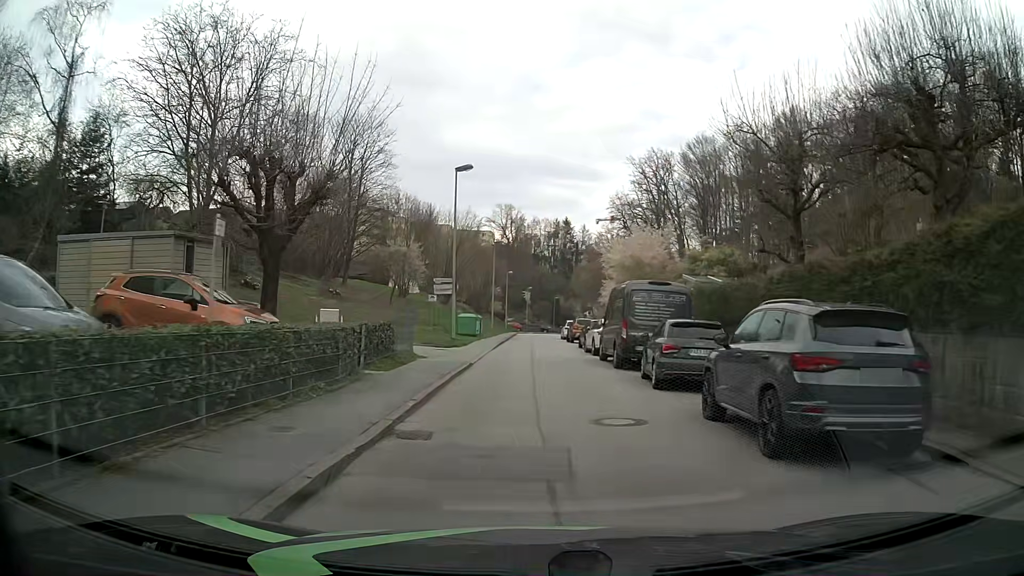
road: residential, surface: asphalt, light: Day
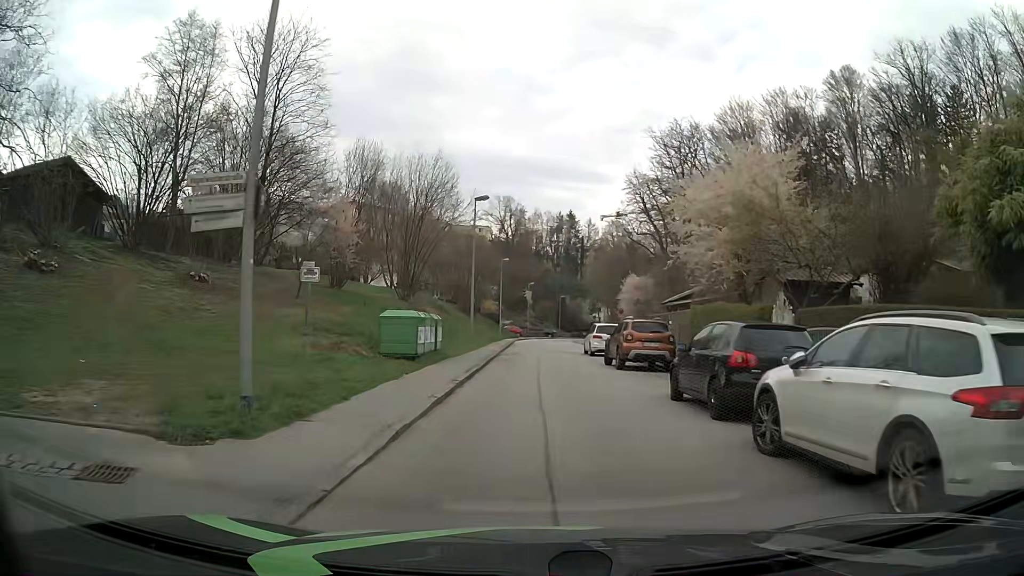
(-0.3, +22.3) m; 0°
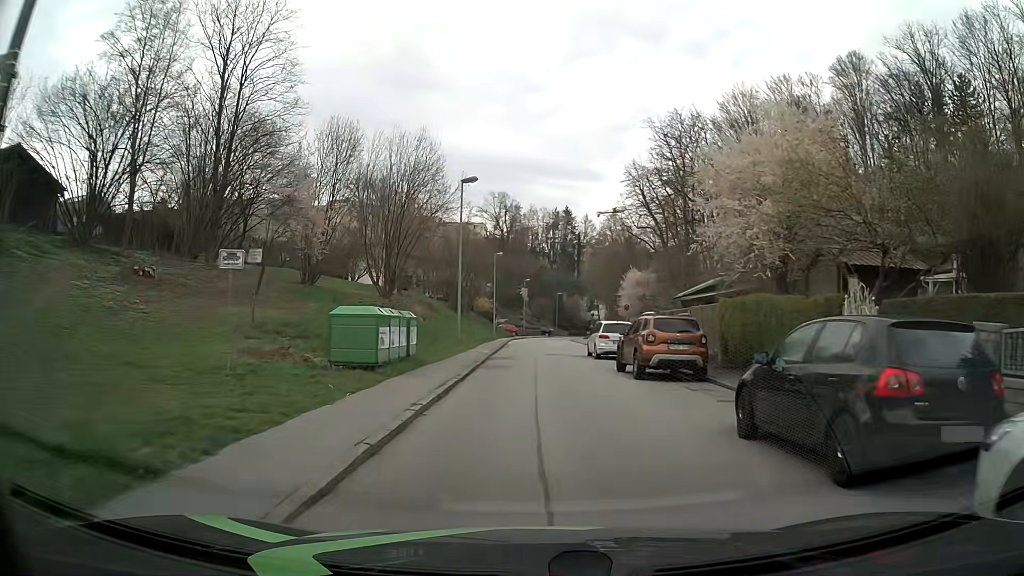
(0.0, +4.5) m; +1°
(0, +10) (0, +20) (0, +30) (0, +40) (+1, +50) (+1, +60) (+1, +70) (+2, +80) (+2, +90) (+3, +100) m
